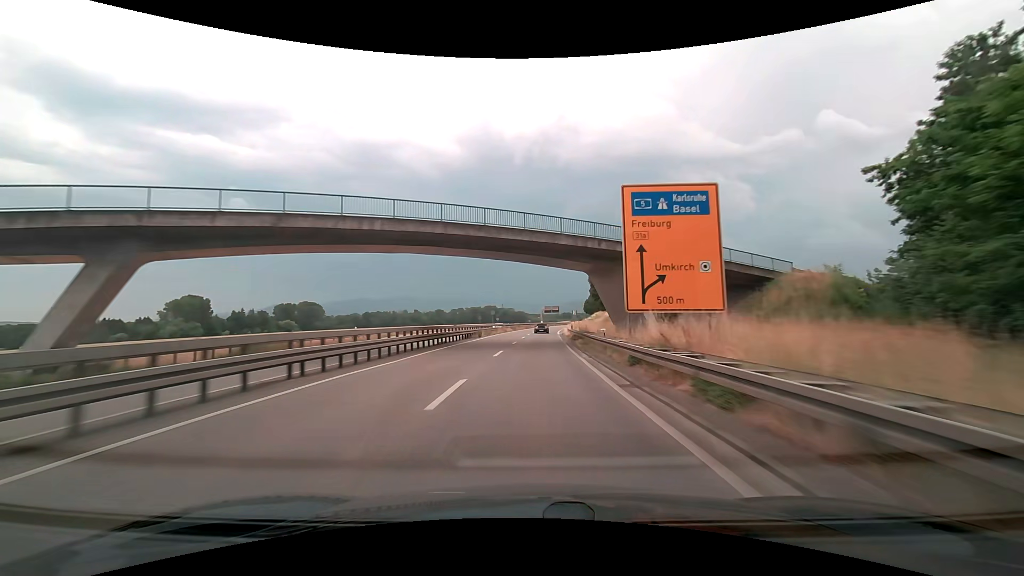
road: trunk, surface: asphalt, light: Day
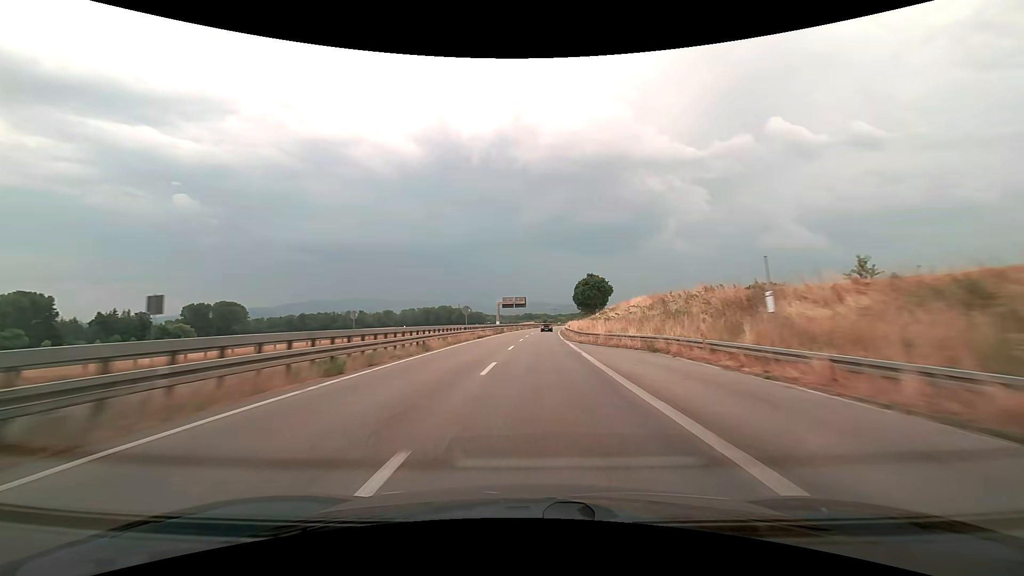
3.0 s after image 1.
(+3.4, +90.5) m; +4°
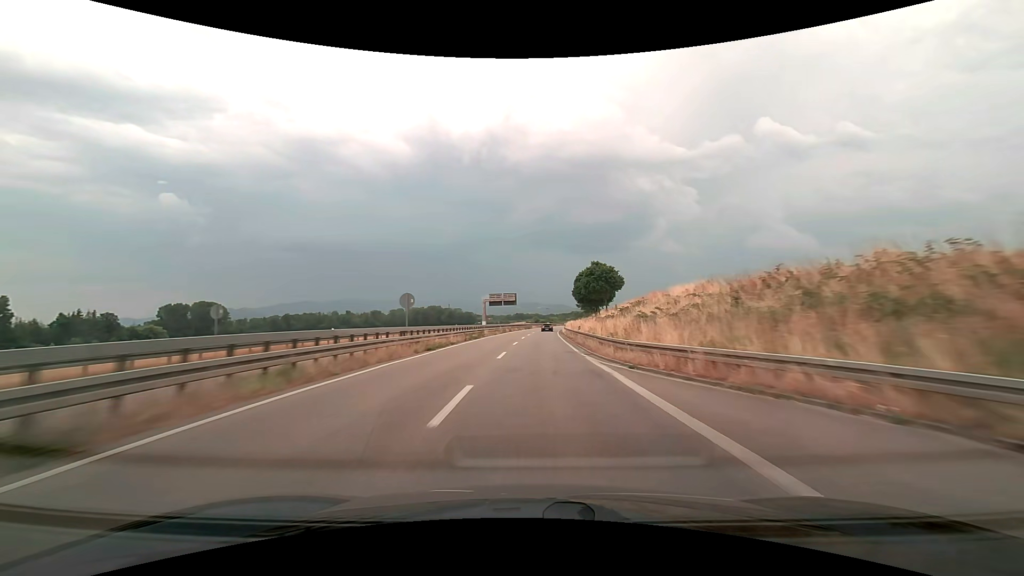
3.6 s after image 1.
(+0.2, +18.5) m; +1°
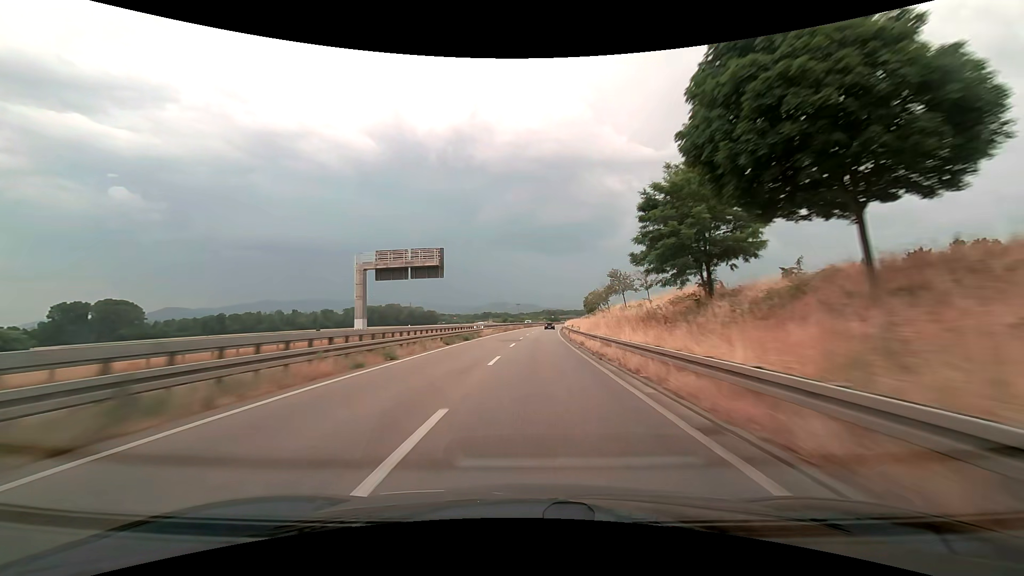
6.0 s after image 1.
(+2.4, +74.6) m; +4°
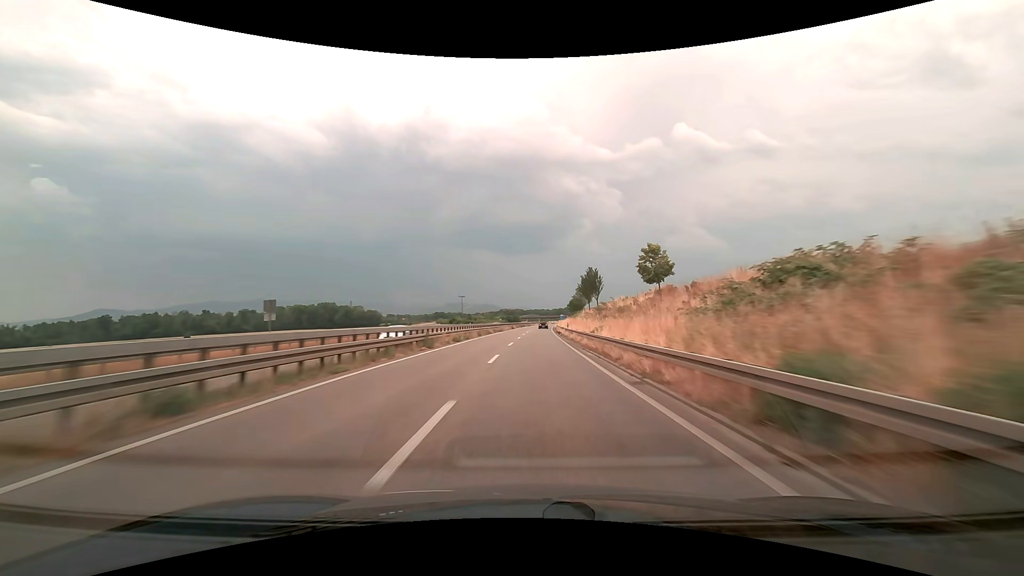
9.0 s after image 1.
(+3.6, +95.1) m; +5°
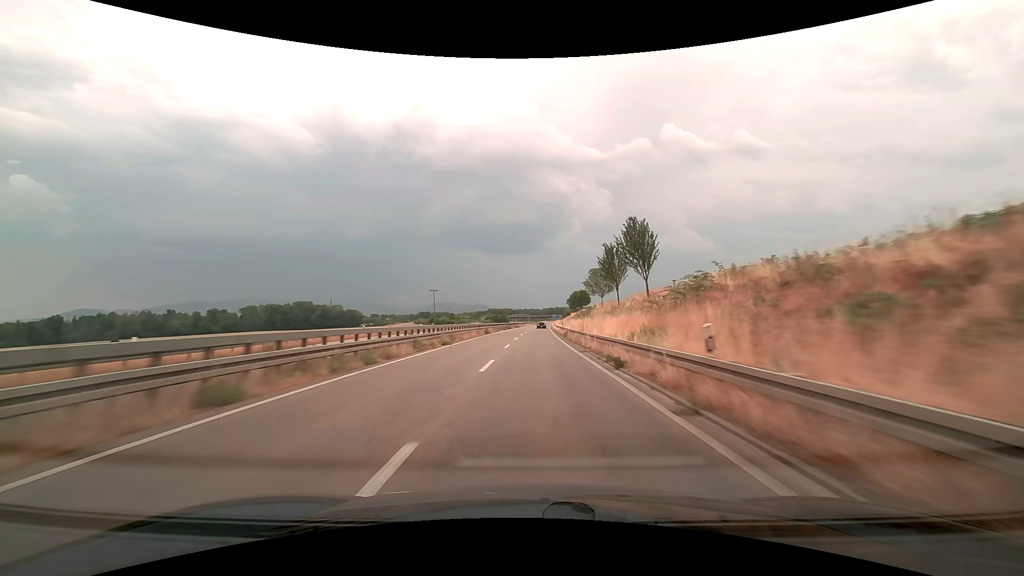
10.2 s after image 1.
(+0.4, +38.6) m; +1°
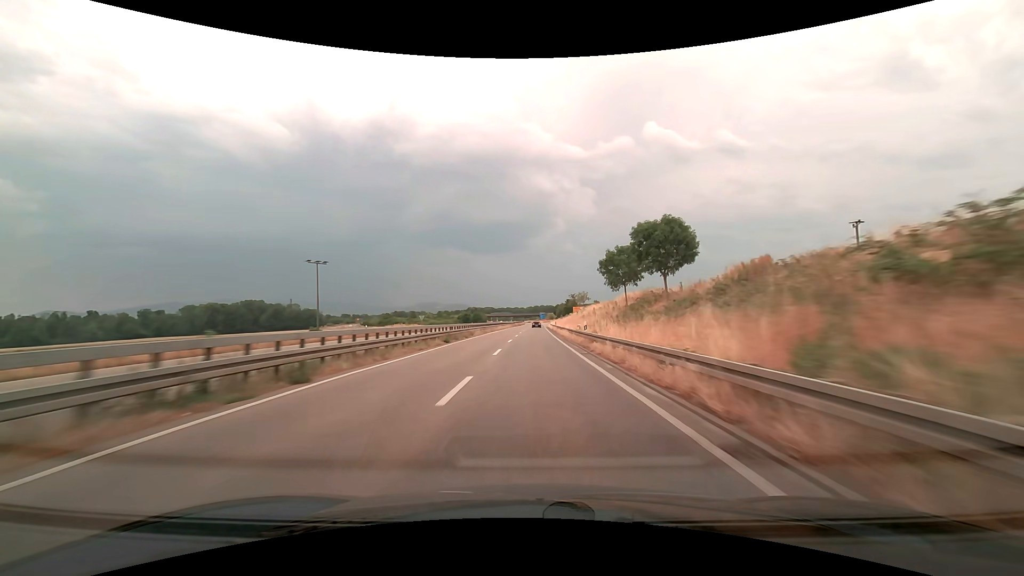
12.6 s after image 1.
(+1.4, +77.1) m; +2°
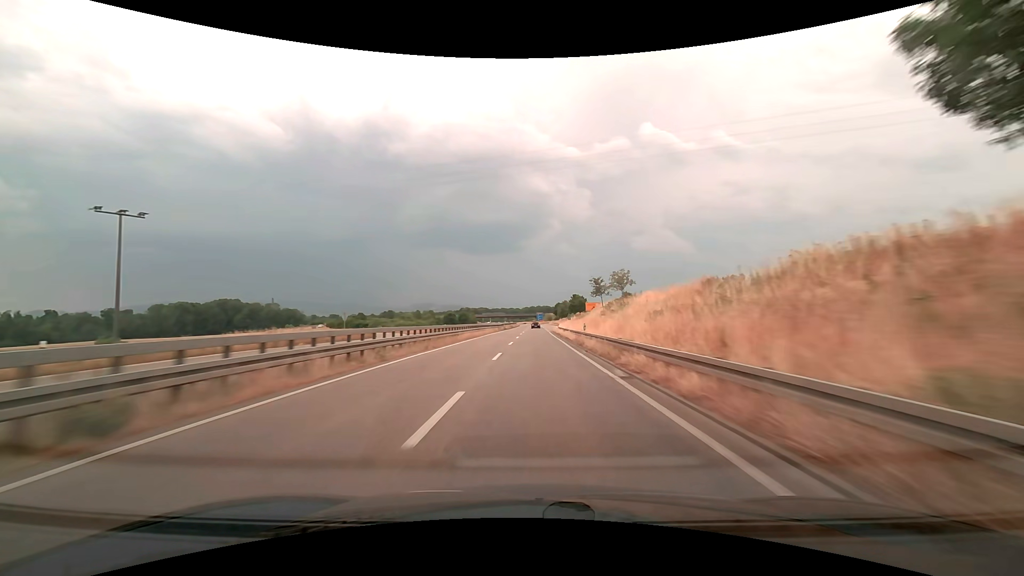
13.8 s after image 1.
(+0.2, +38.4) m; +1°
(0, +10) (0, +20) (0, +30) (0, +40) (0, +50) (0, +60) (+1, +70) (+1, +80) (+1, +90) (+1, +100) m
